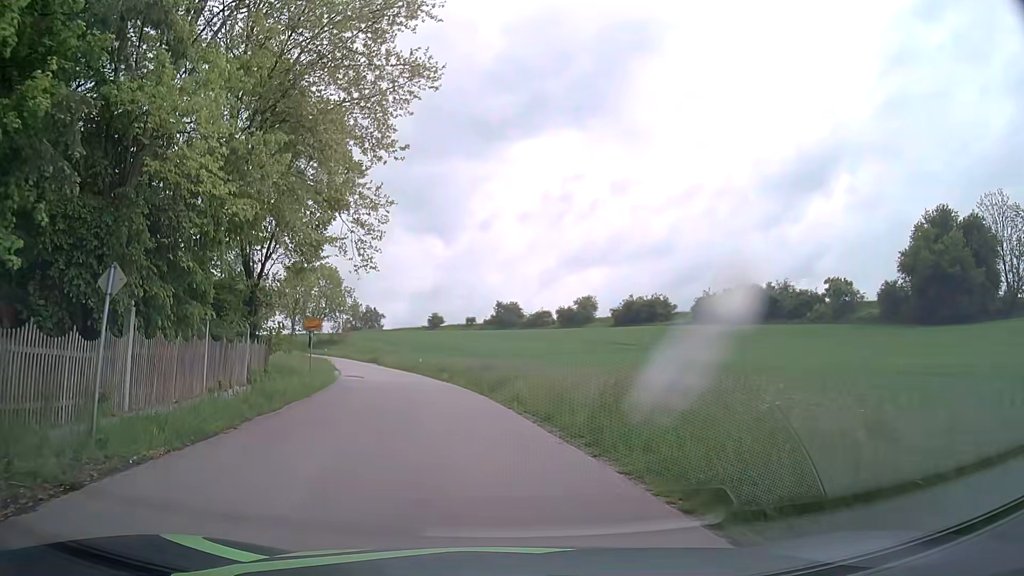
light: Day
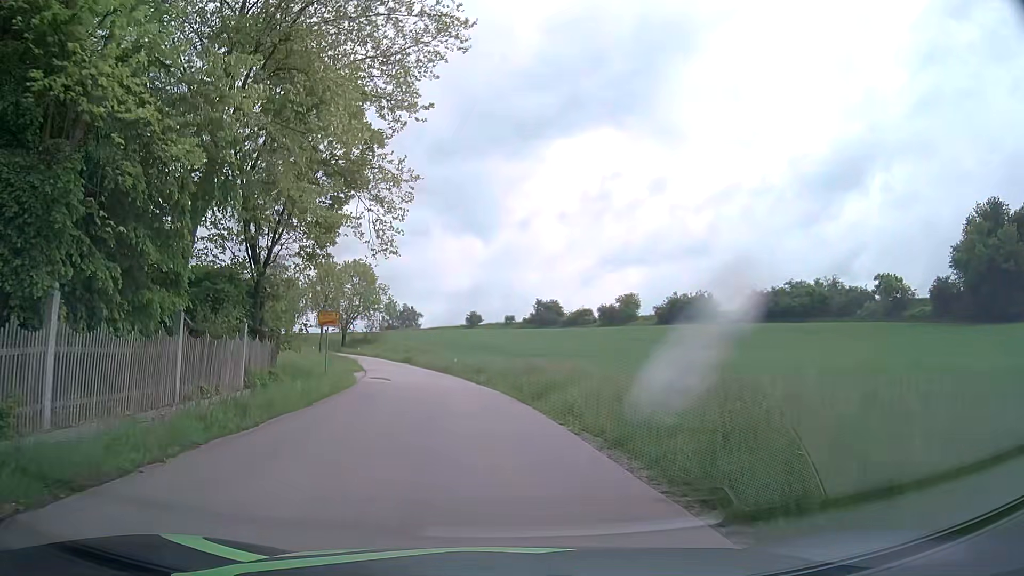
(-0.2, +4.3) m; -3°
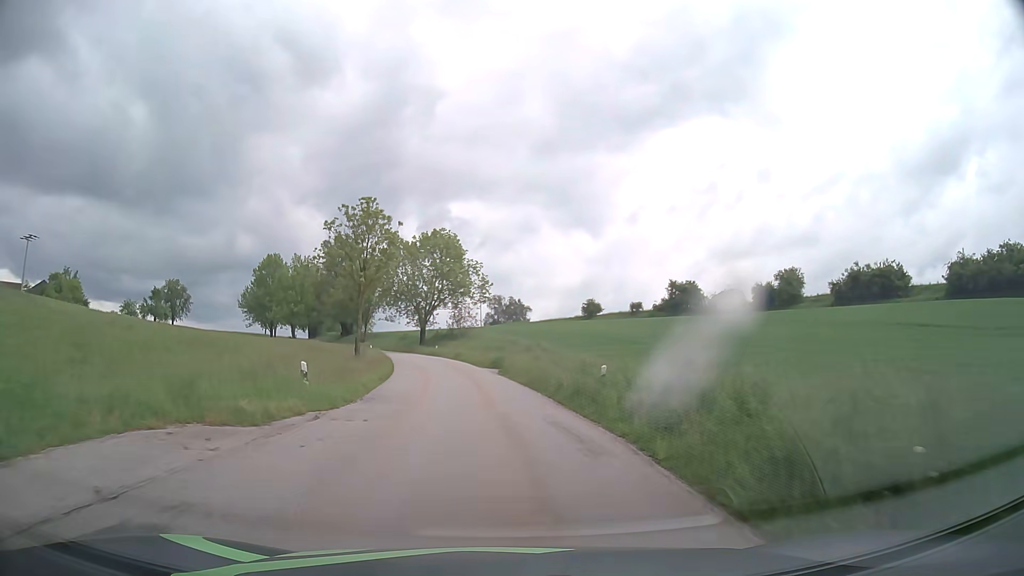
(-3.1, +31.9) m; -10°
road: tertiary
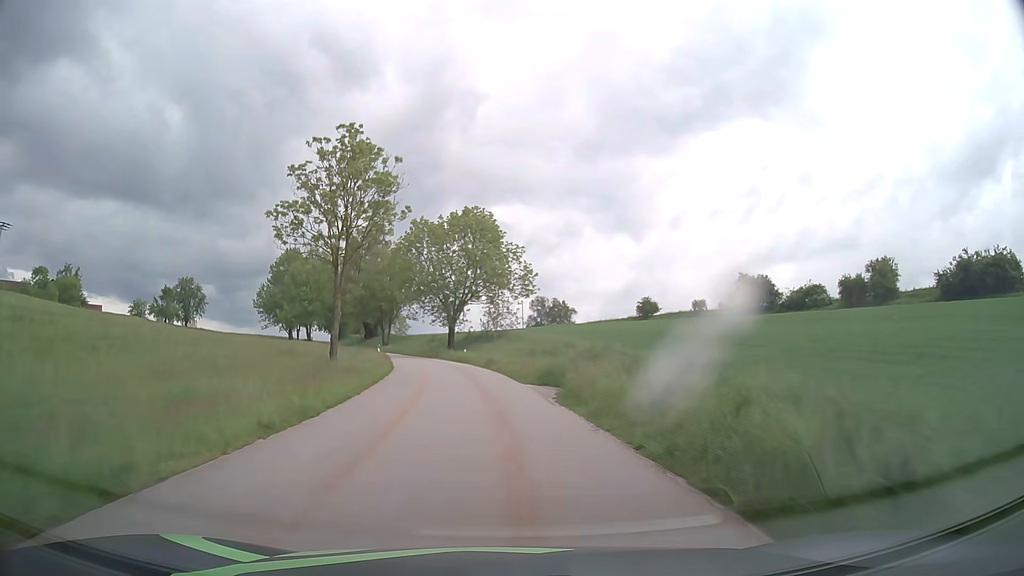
(-0.4, +17.6) m; -3°
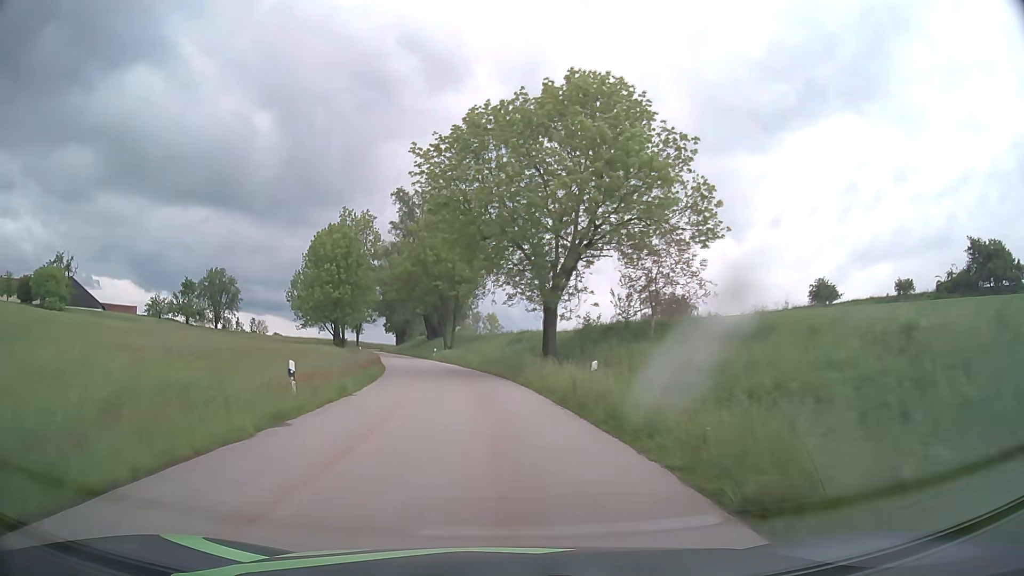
(-2.7, +40.3) m; -8°
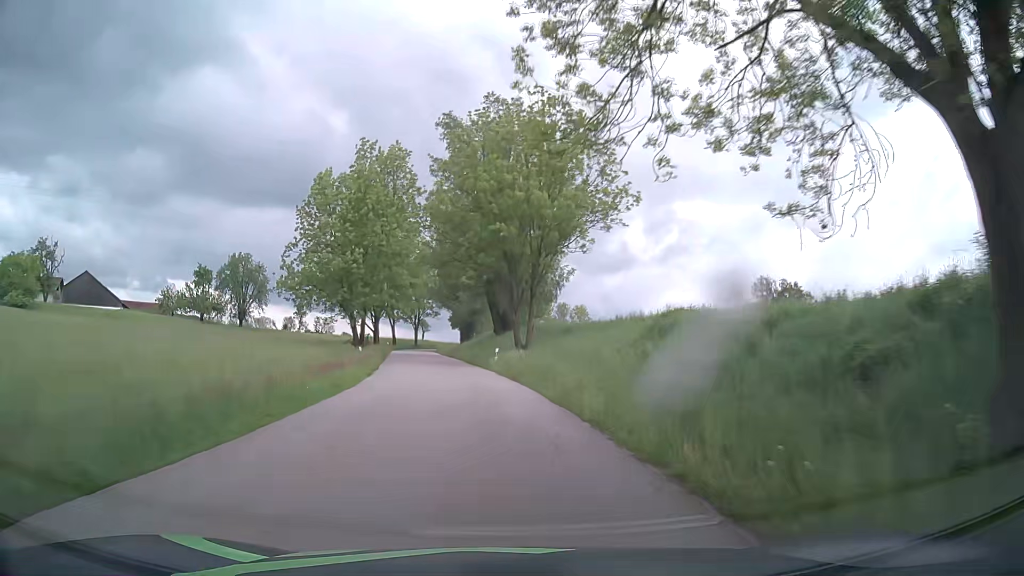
(-1.8, +30.0) m; -7°
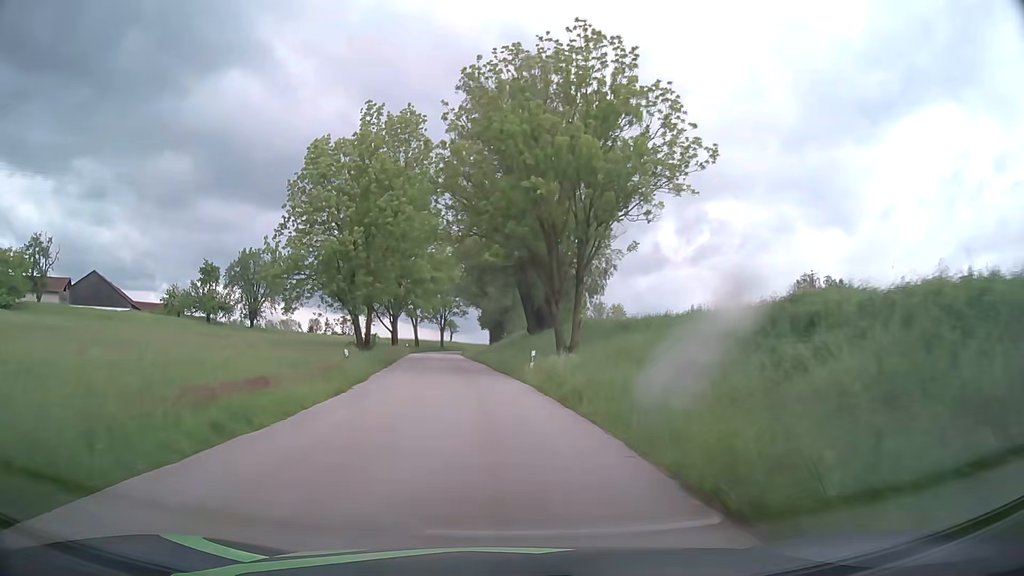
(-0.3, +9.9) m; -3°
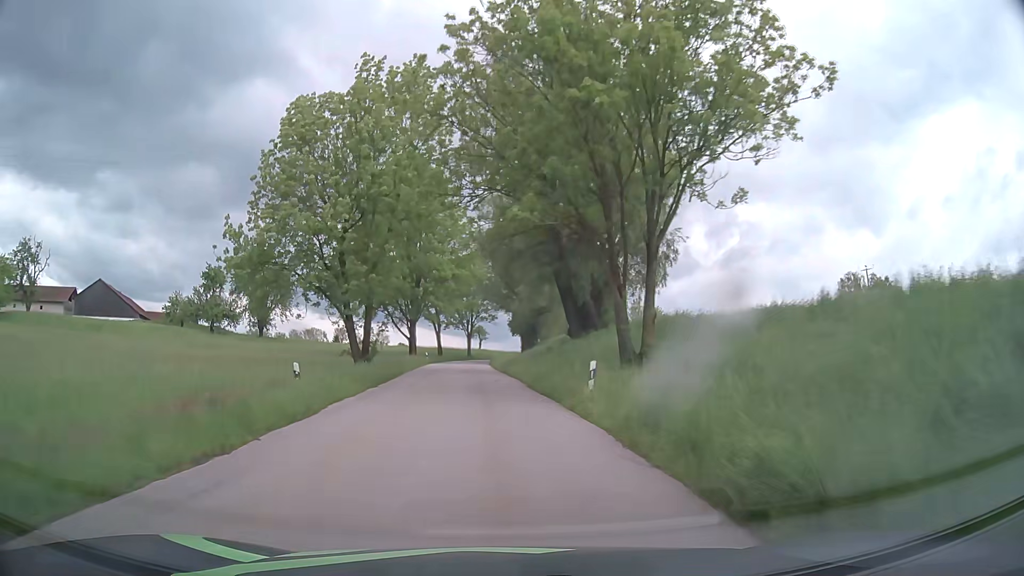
(-0.2, +10.1) m; -3°
(0, +10) (-1, +20) (-1, +30) (-2, +40) (-3, +50) (-3, +60) (-3, +70) (-3, +80) (-2, +90) (-1, +100) m
